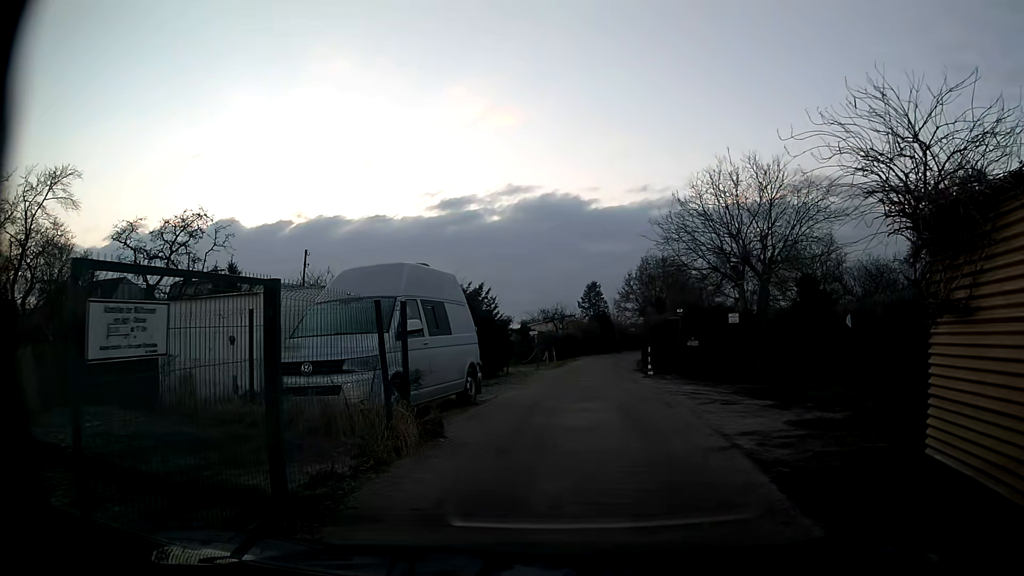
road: residential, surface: asphalt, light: Day
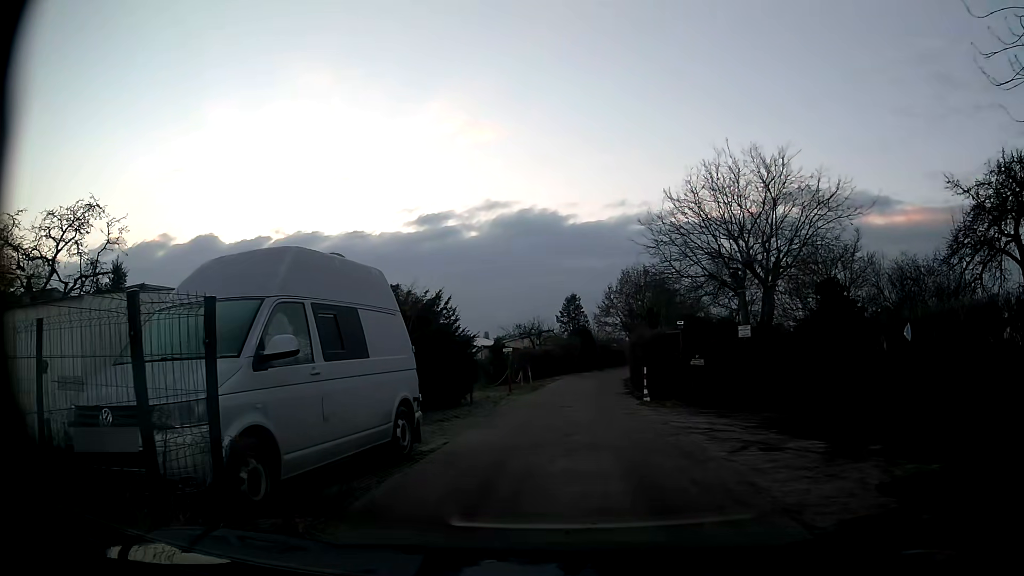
(0.0, +4.0) m; +1°
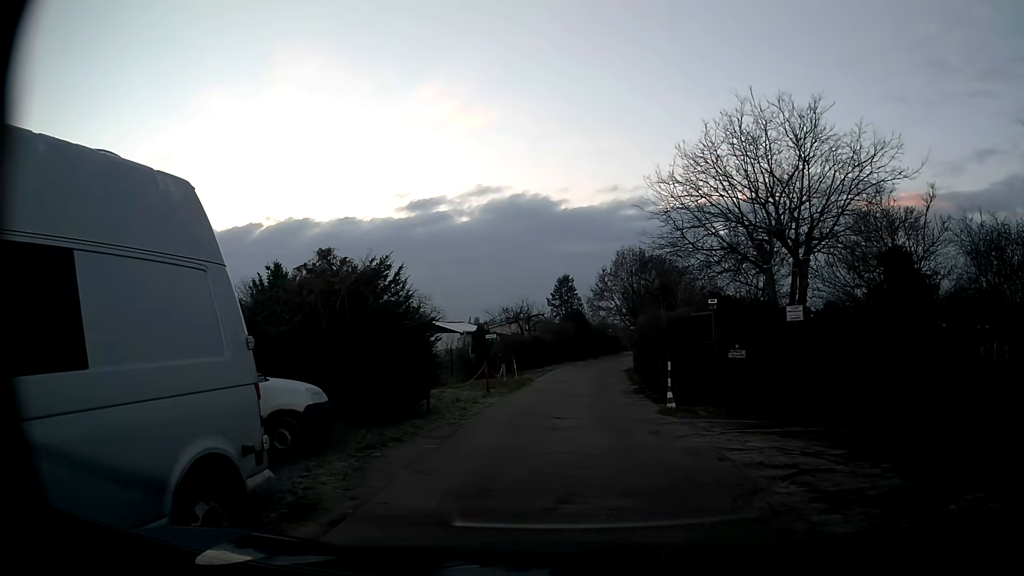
(+0.1, +4.8) m; +2°
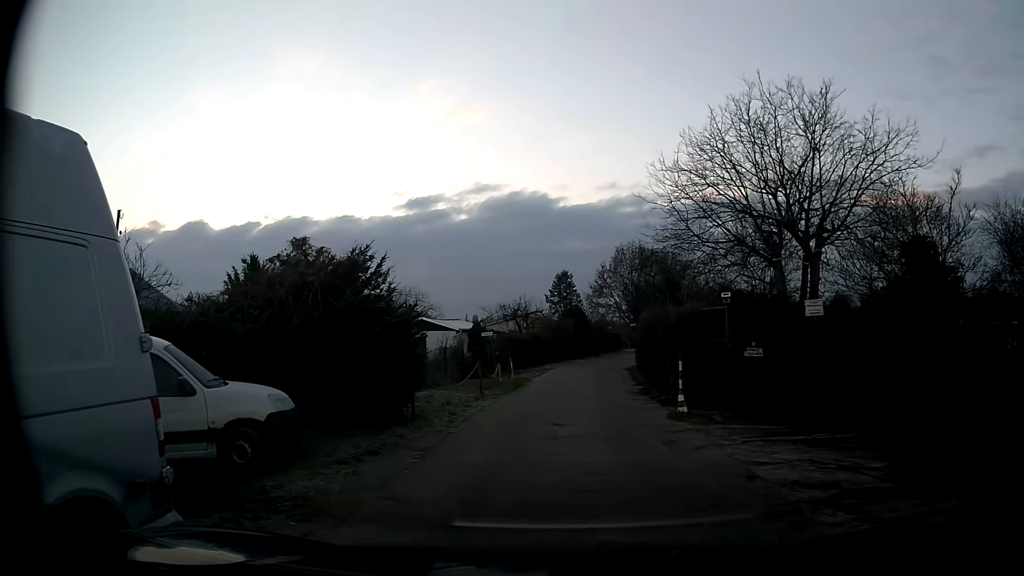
(0.0, +1.3) m; -1°
